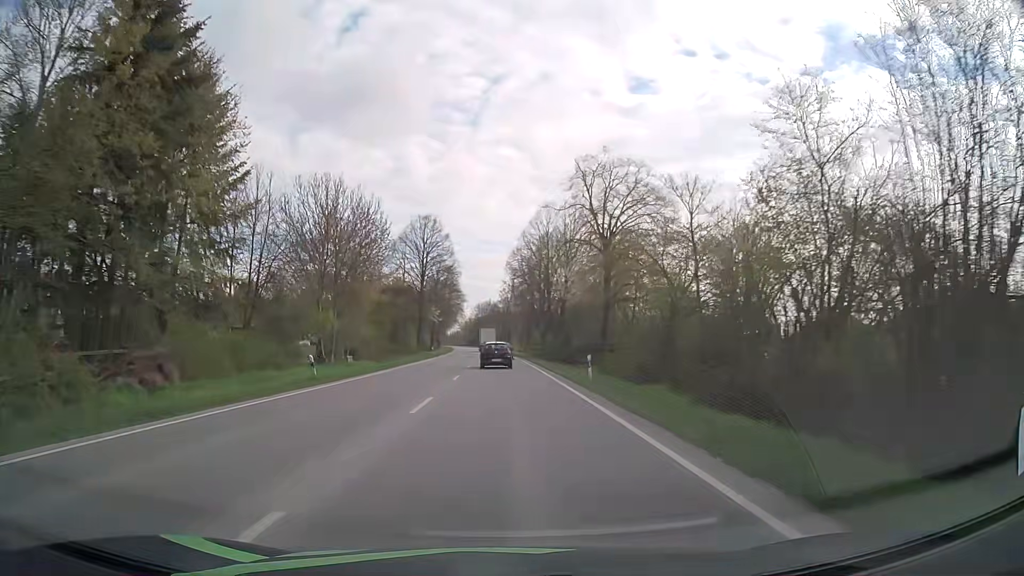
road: primary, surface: asphalt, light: Day
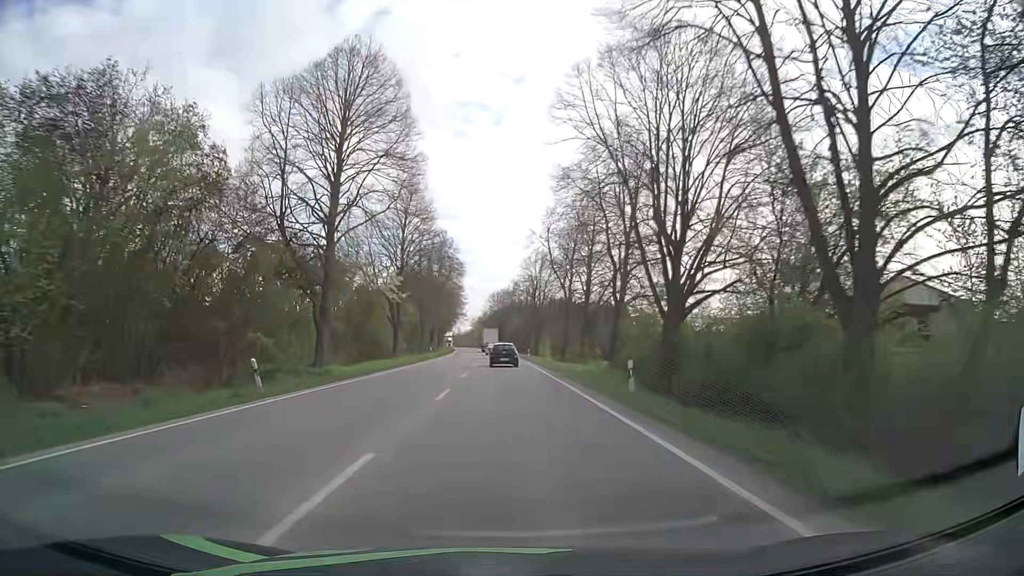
(-0.9, +56.5) m; -2°
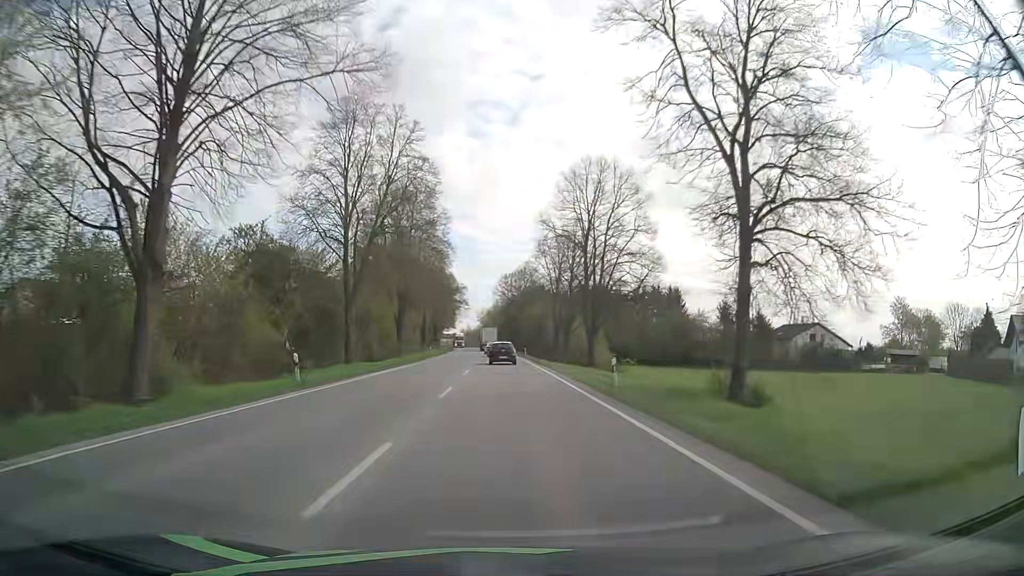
(-0.4, +47.0) m; -1°
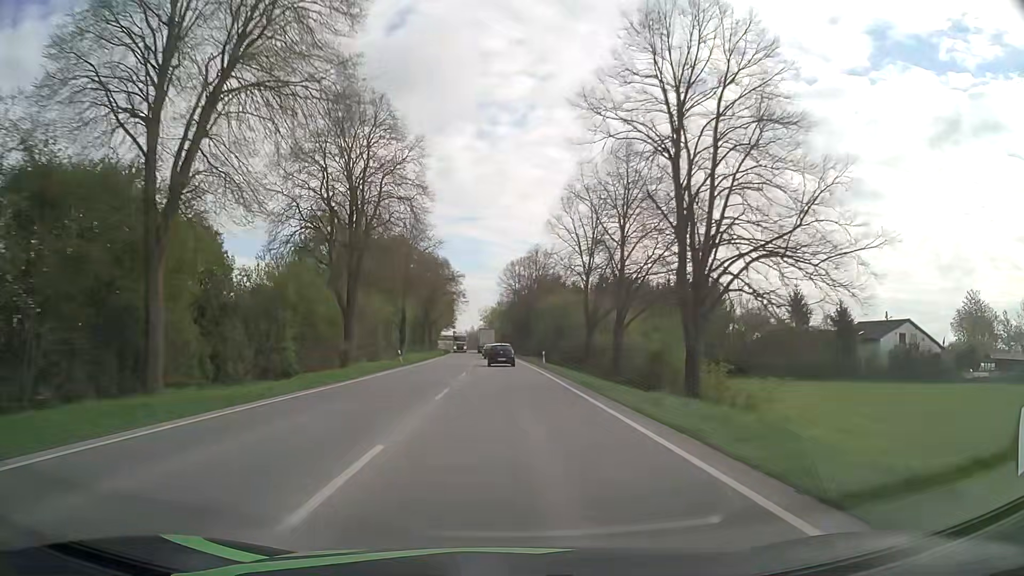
(0.0, +24.1) m; 0°
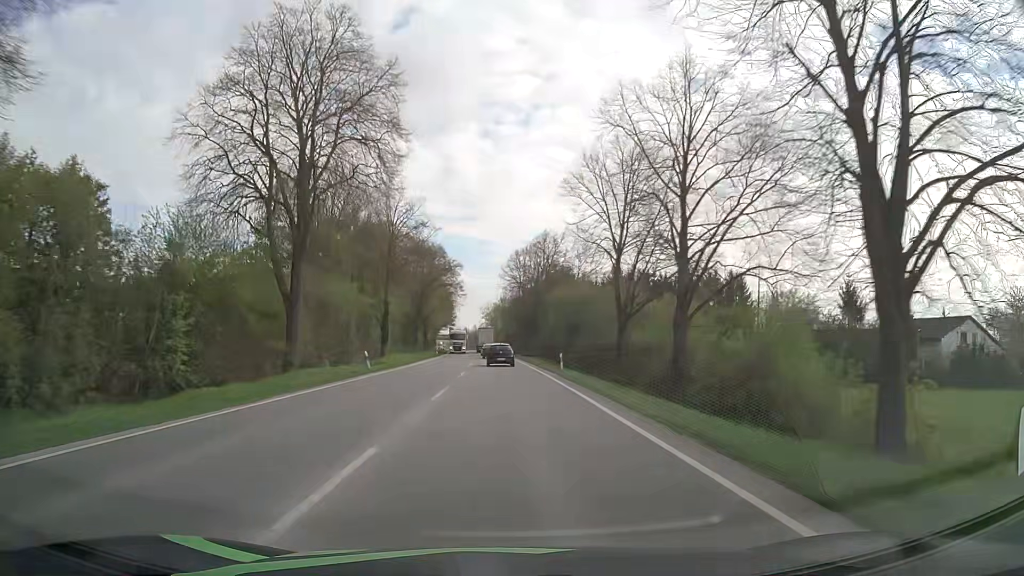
(0.0, +12.2) m; 0°
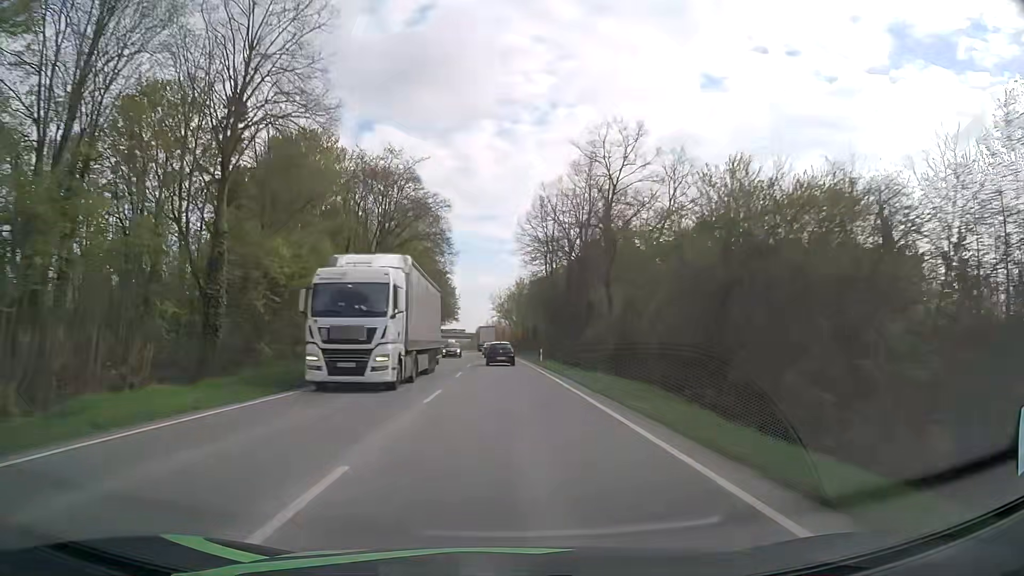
(-0.5, +37.1) m; -1°
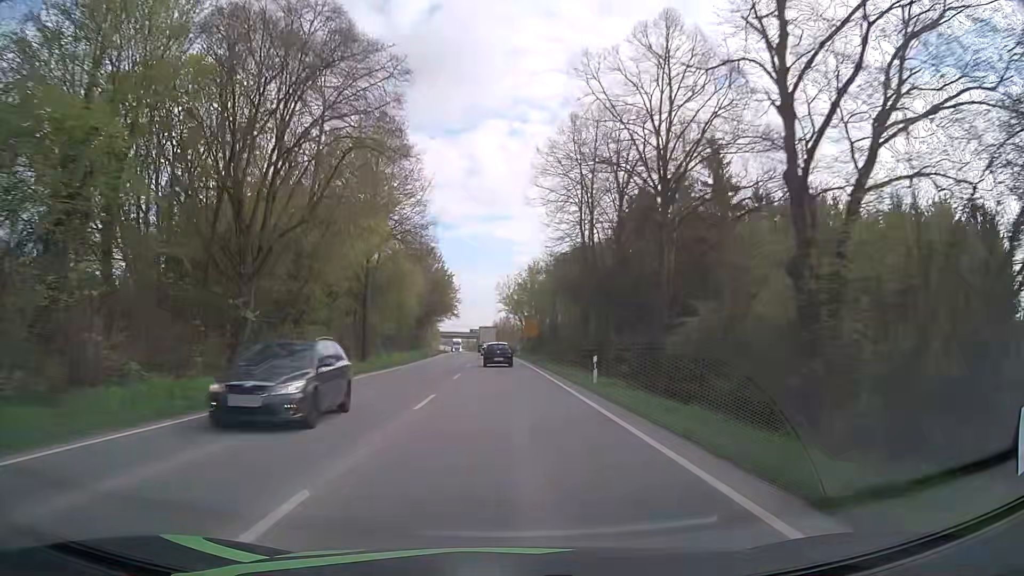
(-0.2, +25.1) m; -1°
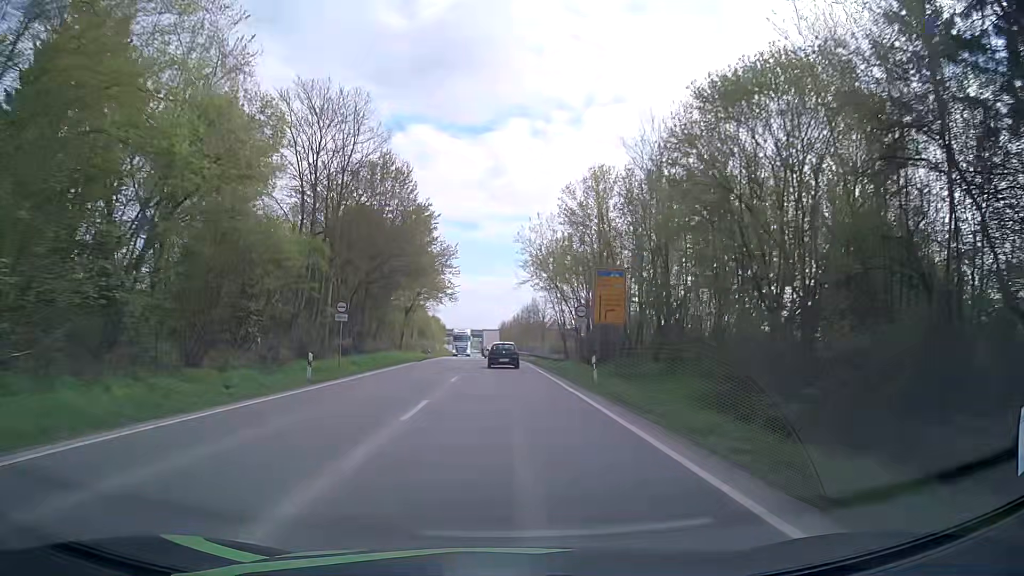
(-0.6, +49.8) m; -1°
(0, +10) (0, +20) (0, +30) (-1, +40) (-1, +50) (-1, +60) (-1, +70) (-2, +80) (-2, +90) (-3, +100) m
